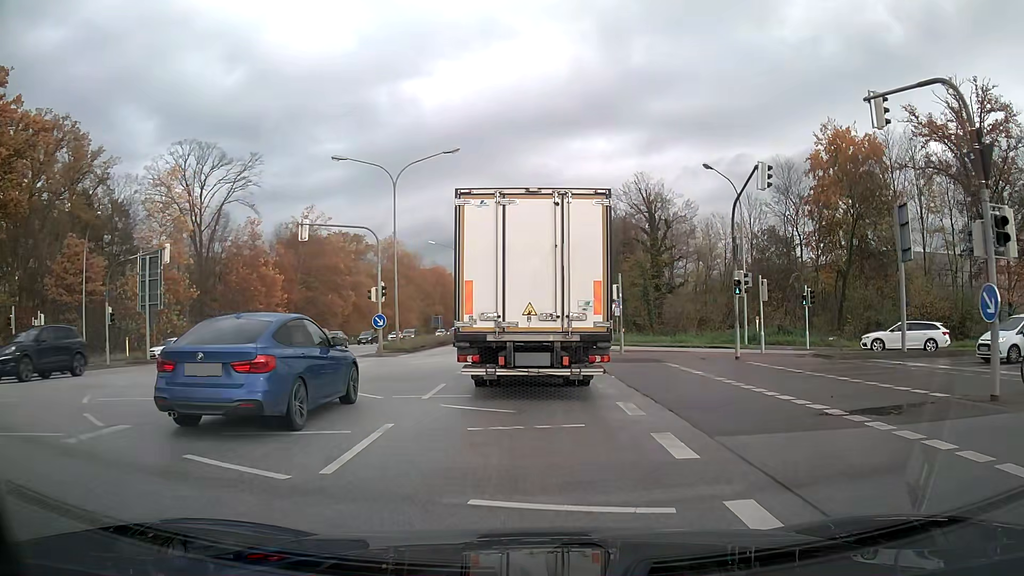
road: primary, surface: asphalt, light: Day
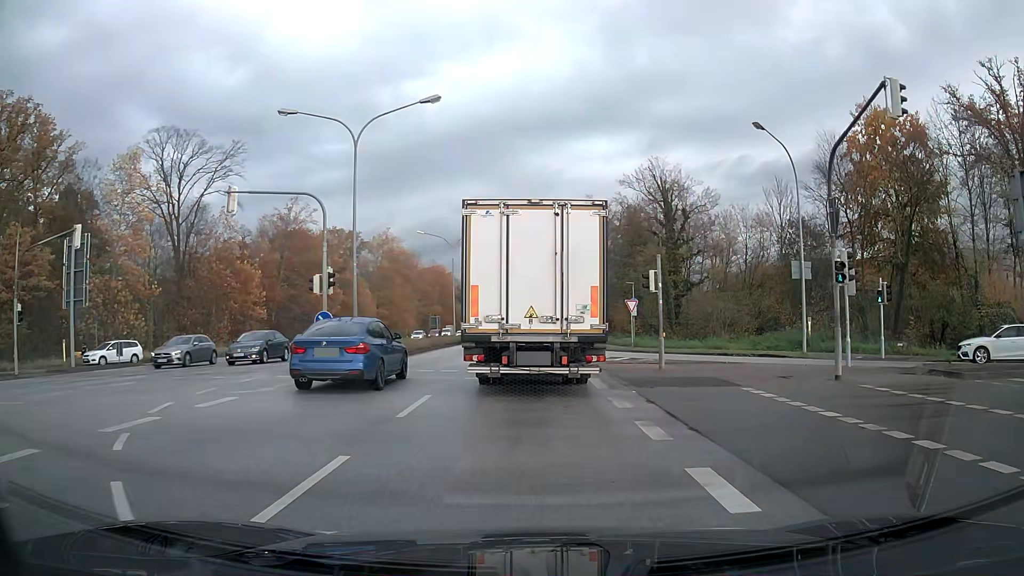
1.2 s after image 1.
(0.0, +8.1) m; 0°
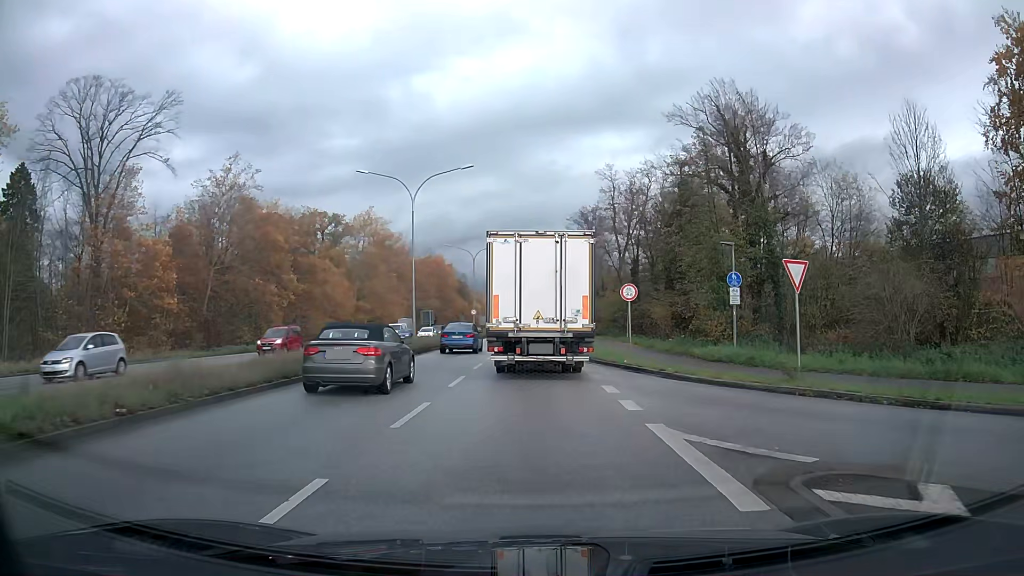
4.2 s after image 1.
(-0.1, +23.2) m; -1°
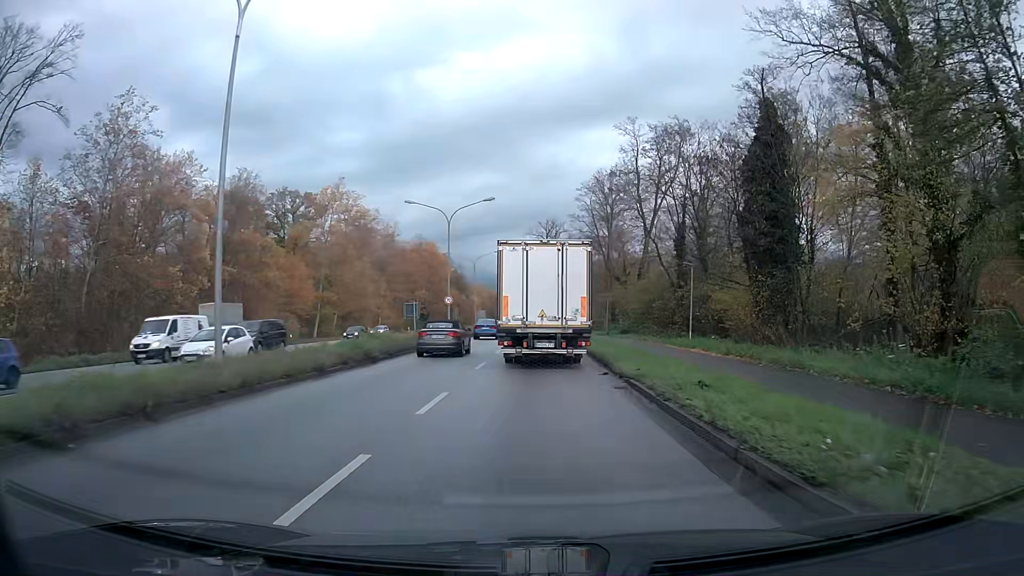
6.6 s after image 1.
(0.0, +23.2) m; 0°
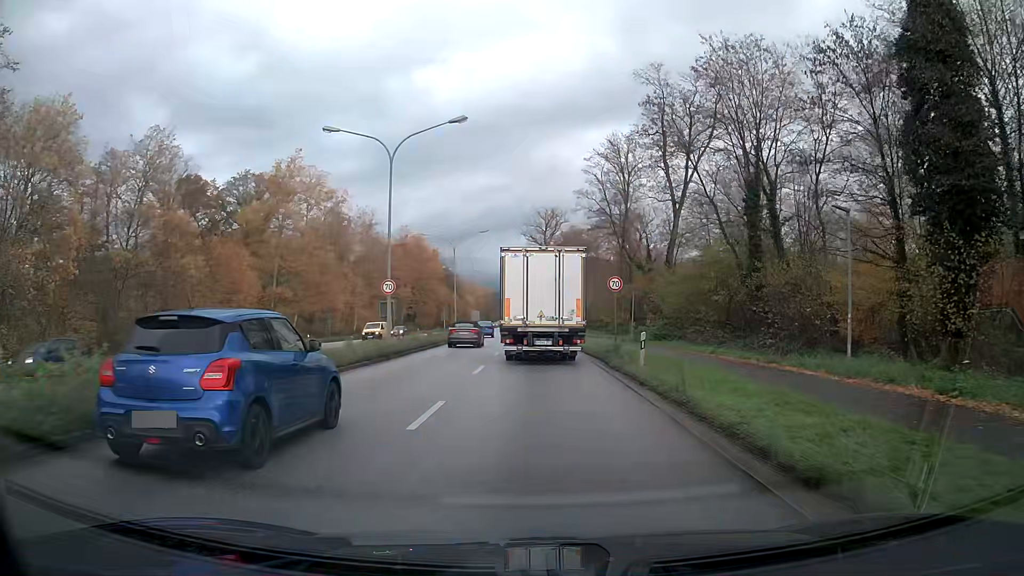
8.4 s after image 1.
(0.0, +19.4) m; 0°
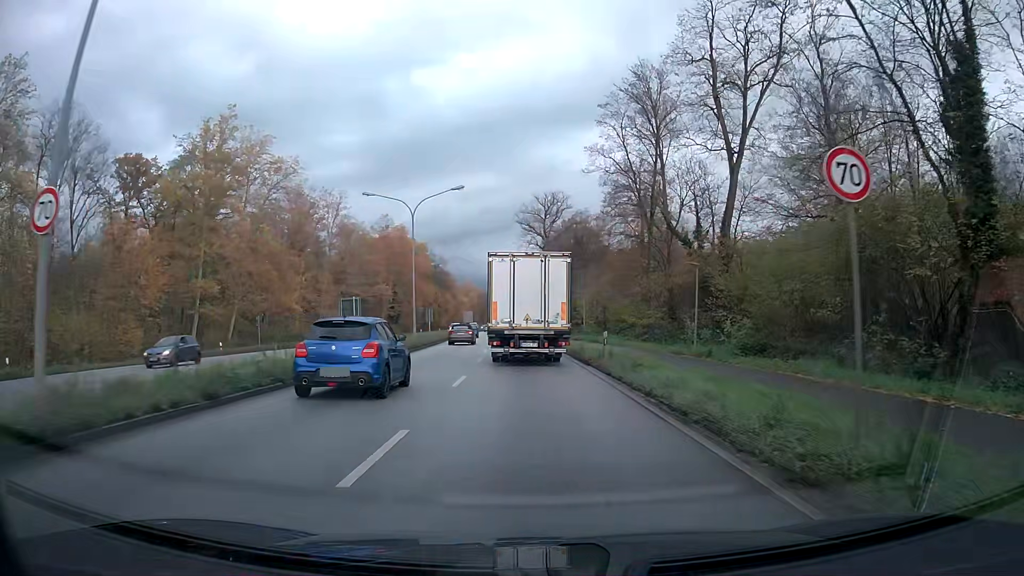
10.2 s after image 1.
(0.0, +21.0) m; 0°
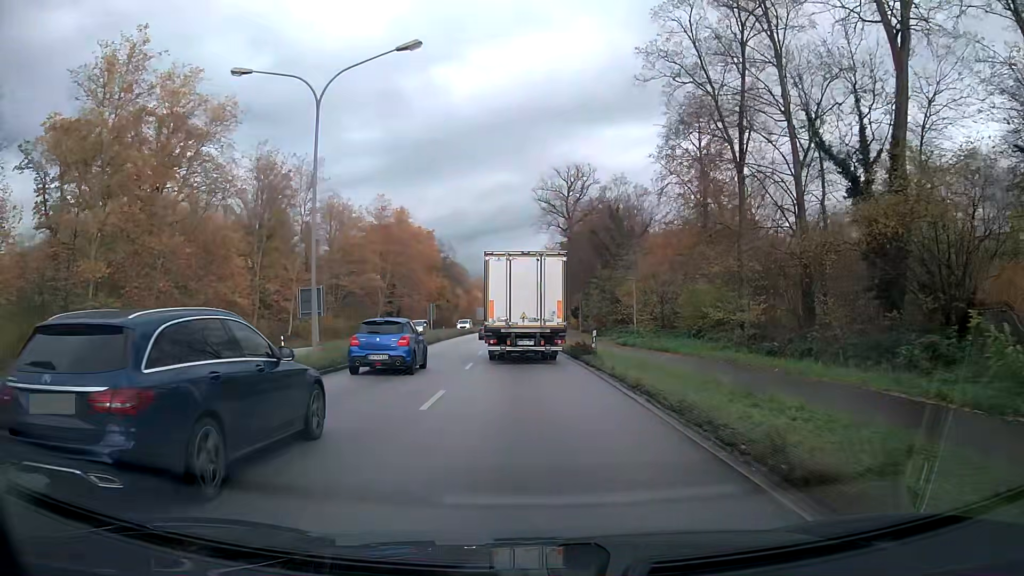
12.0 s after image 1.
(-0.3, +22.3) m; -2°
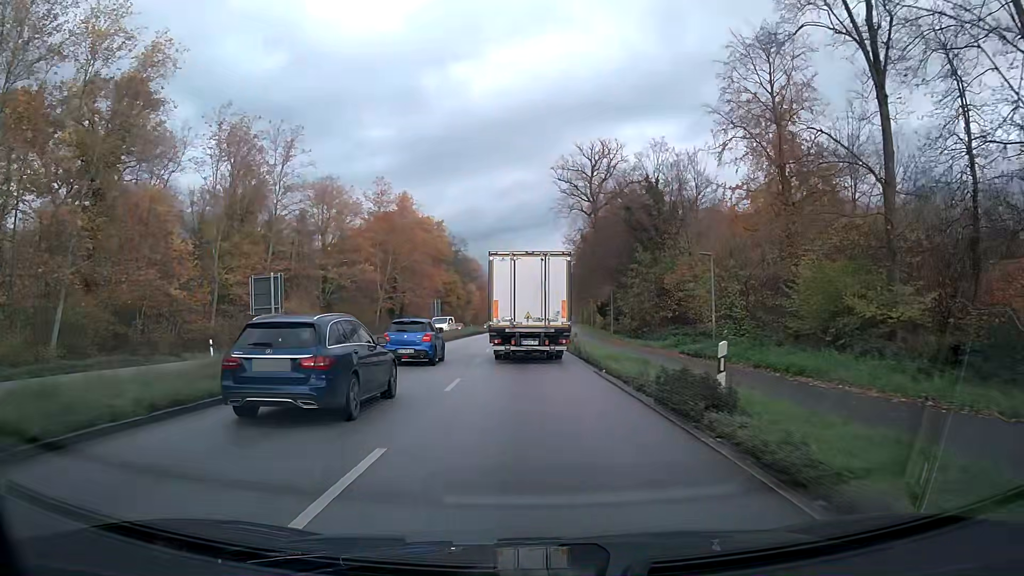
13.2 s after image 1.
(-0.2, +15.4) m; -1°
